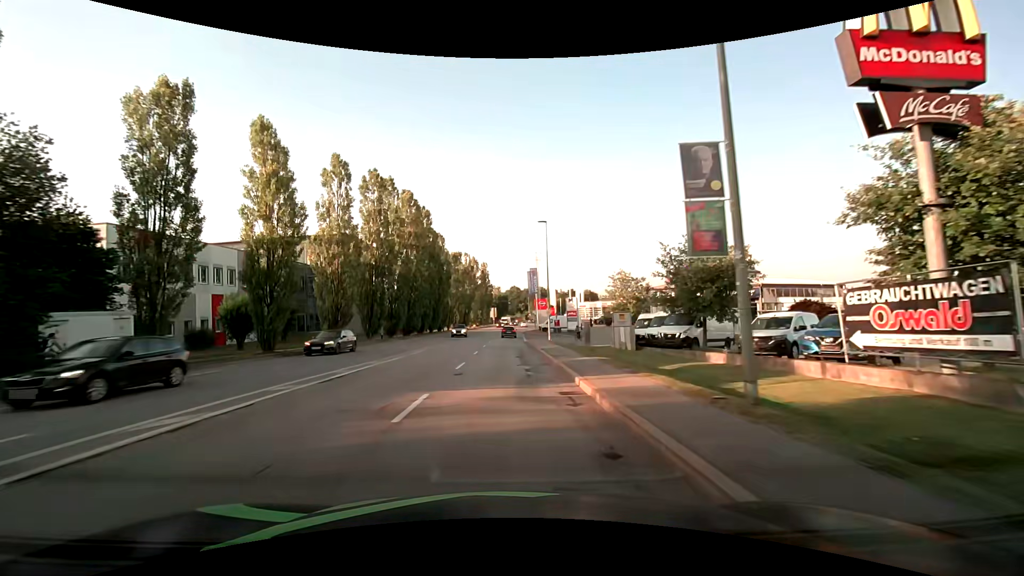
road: tertiary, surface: asphalt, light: Day
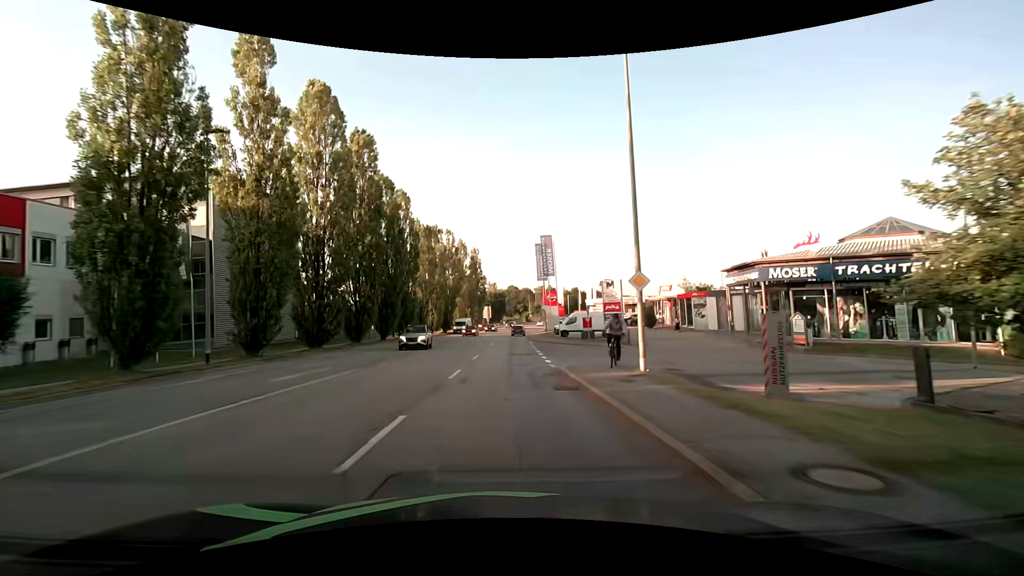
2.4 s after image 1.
(-0.1, +29.4) m; 0°
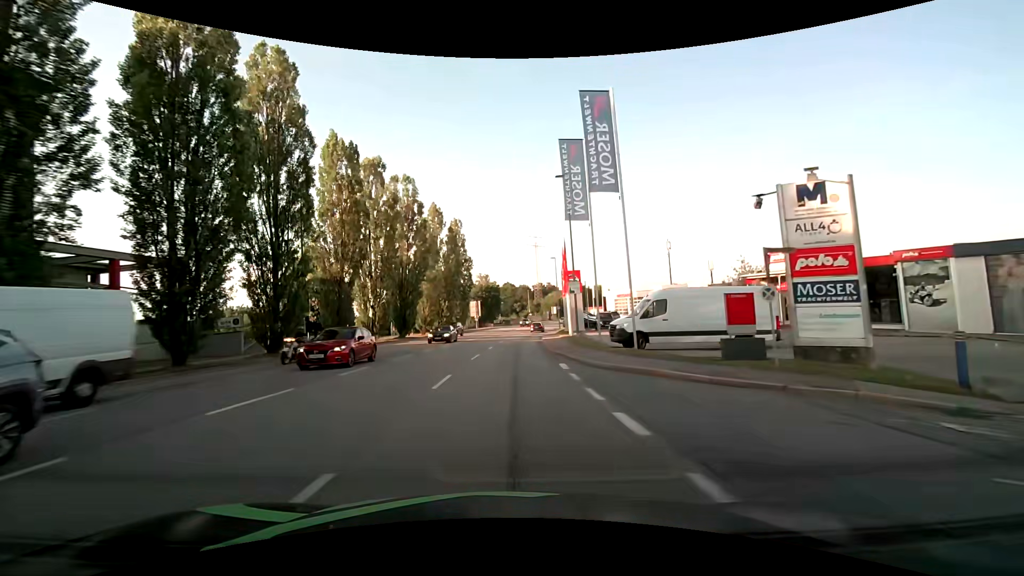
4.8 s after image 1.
(+0.4, +30.1) m; +1°
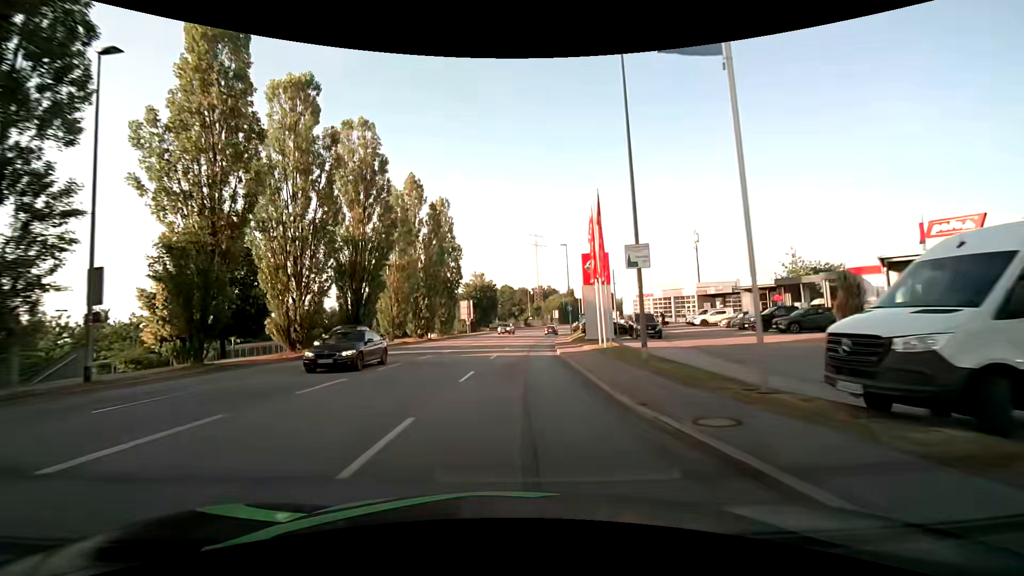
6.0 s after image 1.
(-0.1, +15.3) m; 0°
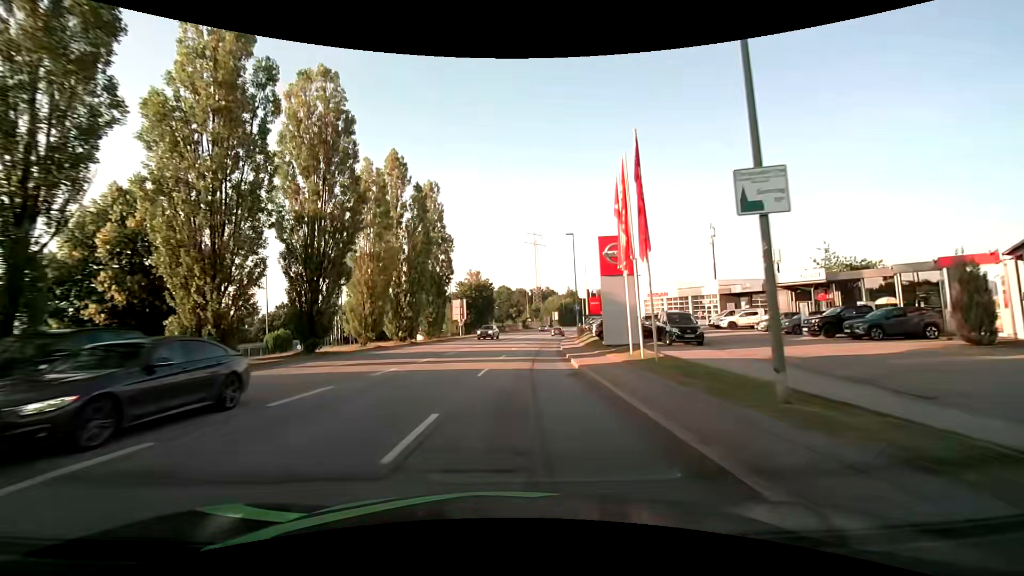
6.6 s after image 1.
(0.0, +7.7) m; 0°
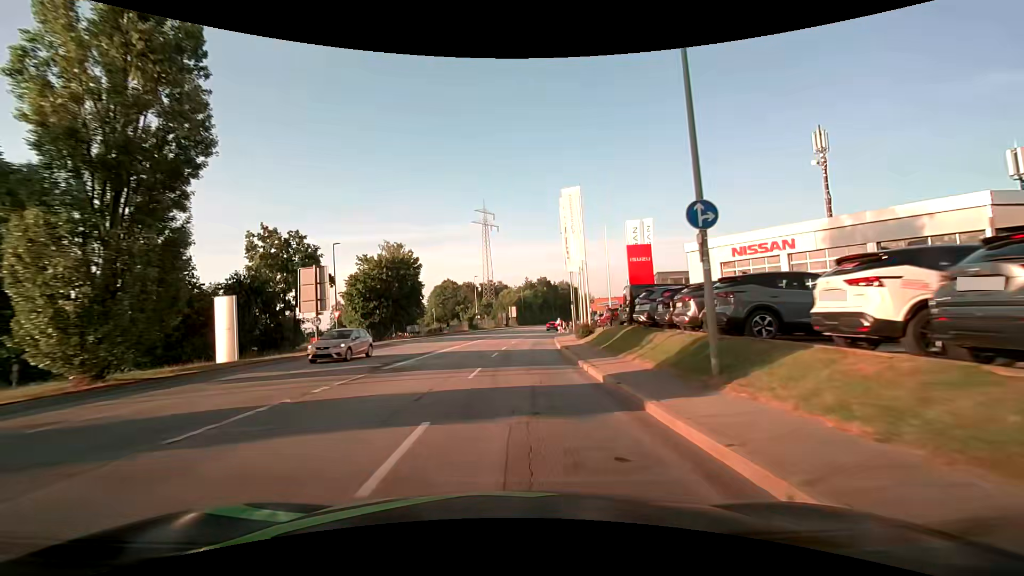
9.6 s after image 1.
(+1.7, +38.5) m; +5°
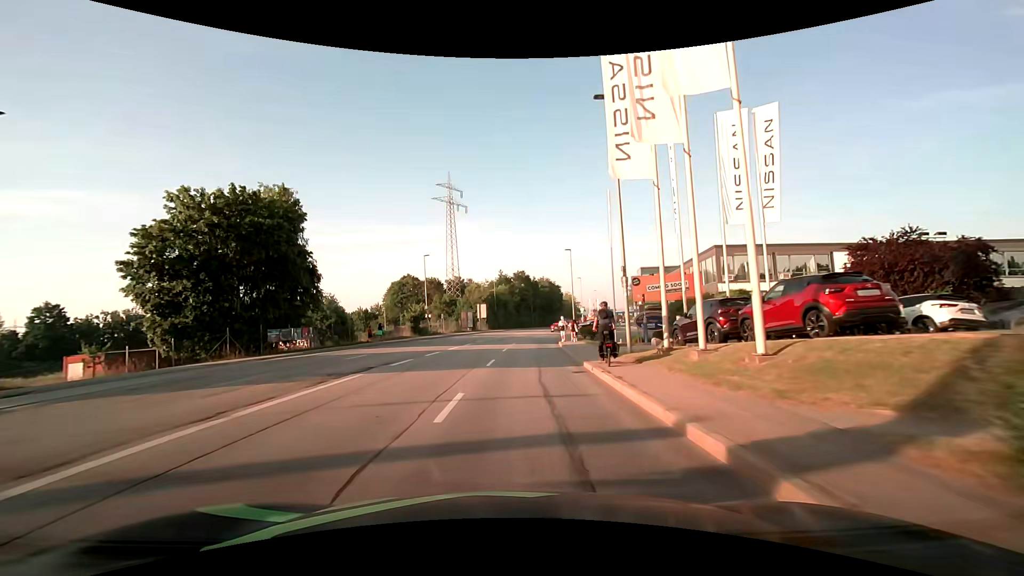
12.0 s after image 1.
(+0.9, +30.7) m; +3°
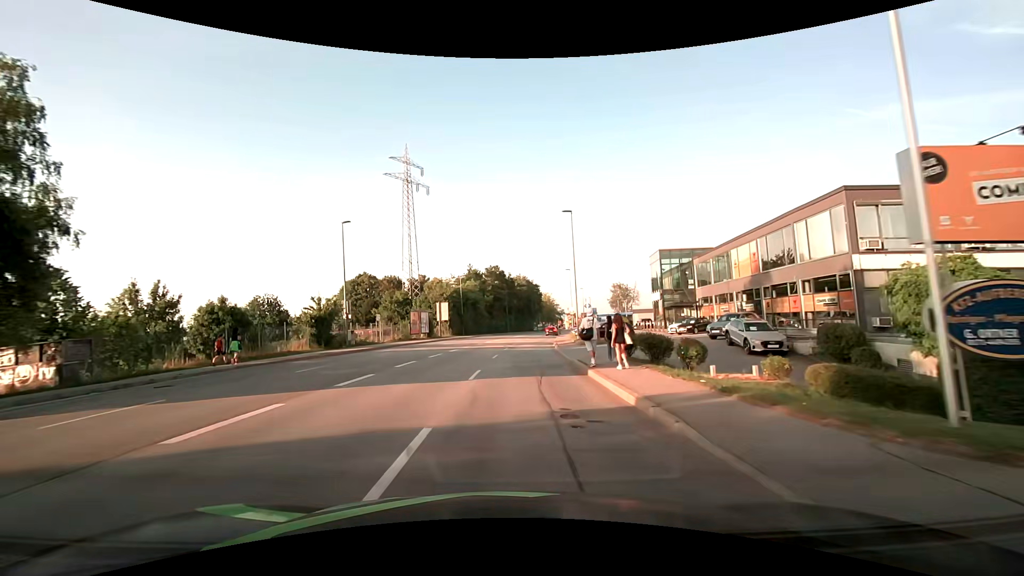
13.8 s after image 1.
(+0.5, +22.4) m; +2°
(0, +10) (+1, +20) (+1, +30) (+2, +40) (+2, +50) (+4, +60) (+5, +70) (+6, +80) (+8, +90) (+10, +99) m
